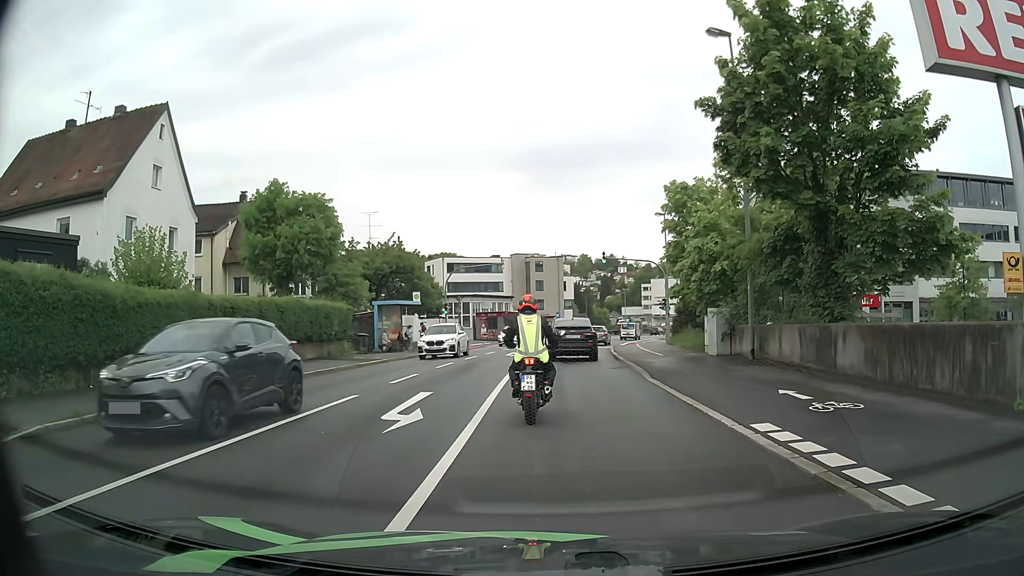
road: tertiary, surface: asphalt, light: Day
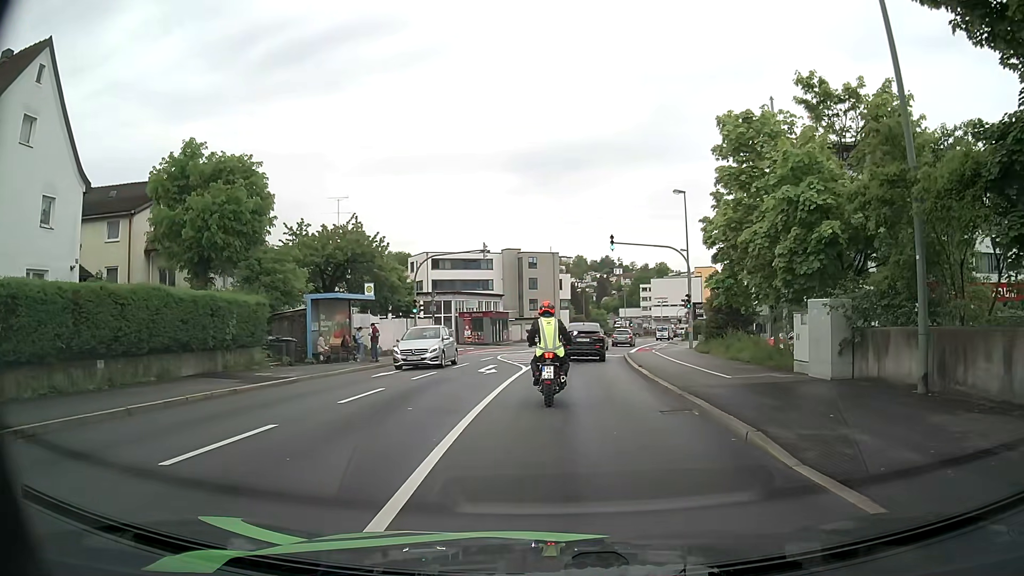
(0.0, +10.3) m; 0°
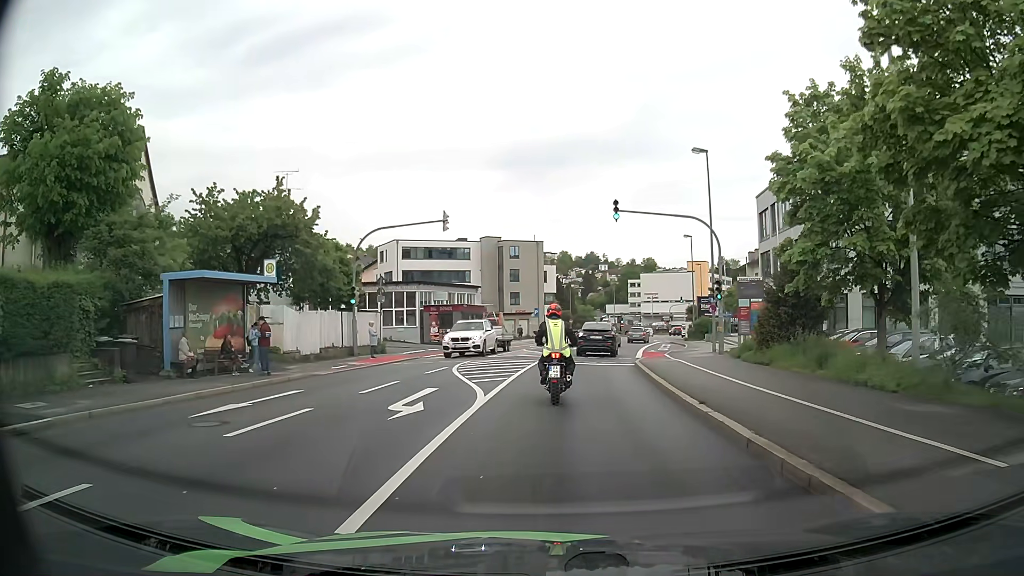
(+0.1, +10.3) m; +2°
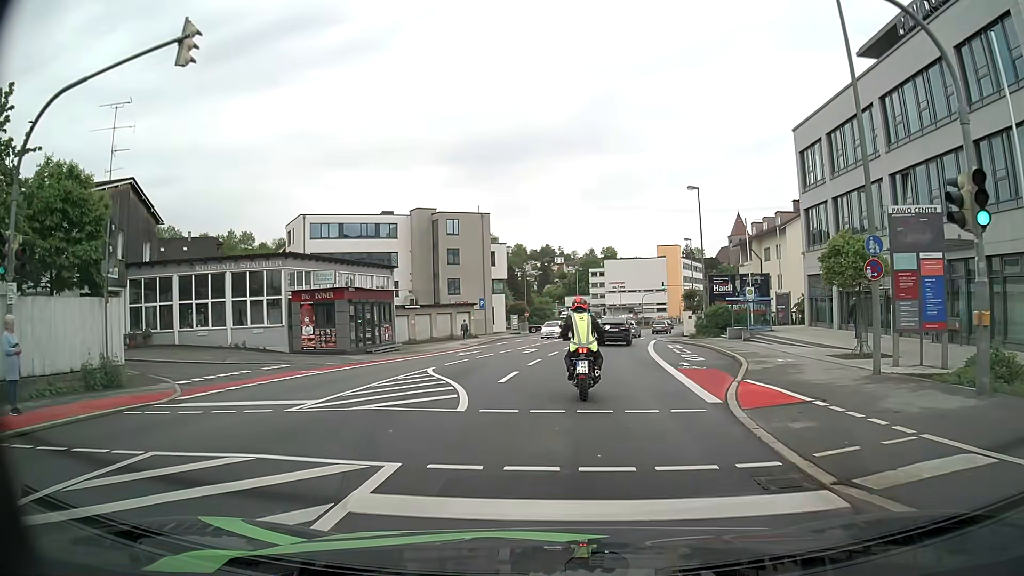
(+0.5, +20.6) m; +4°
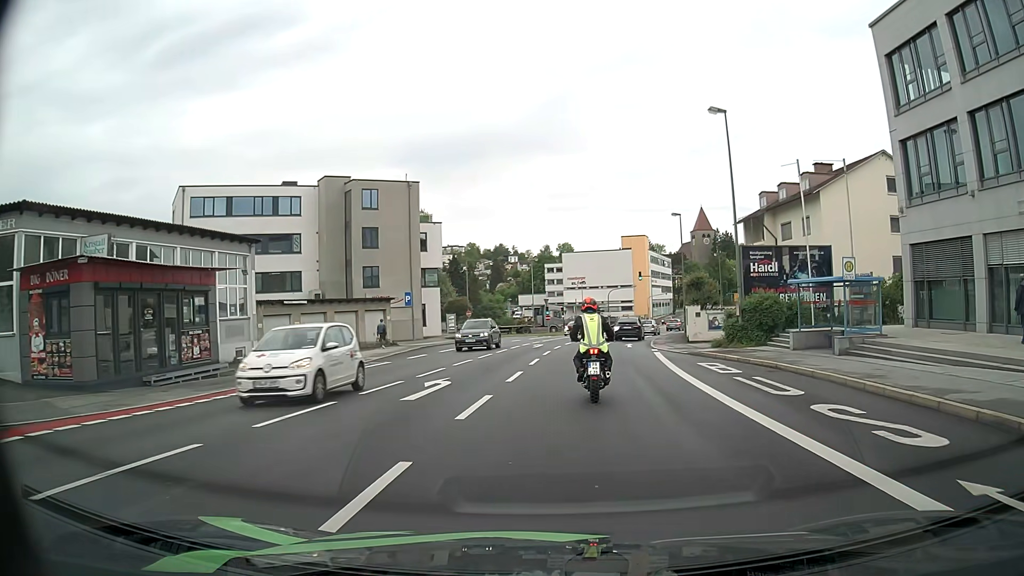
(+0.5, +17.5) m; +4°
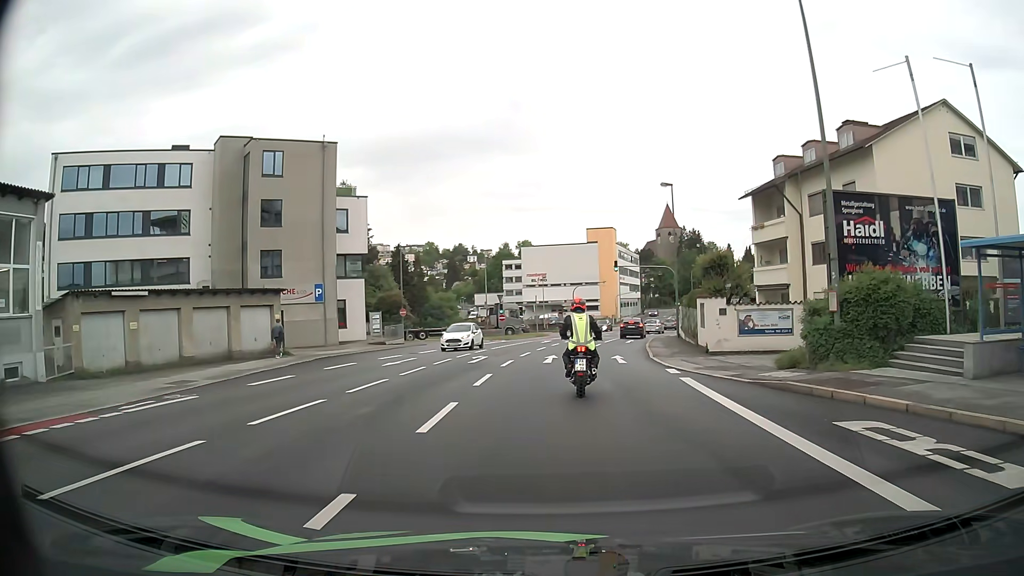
(+0.4, +13.1) m; +3°
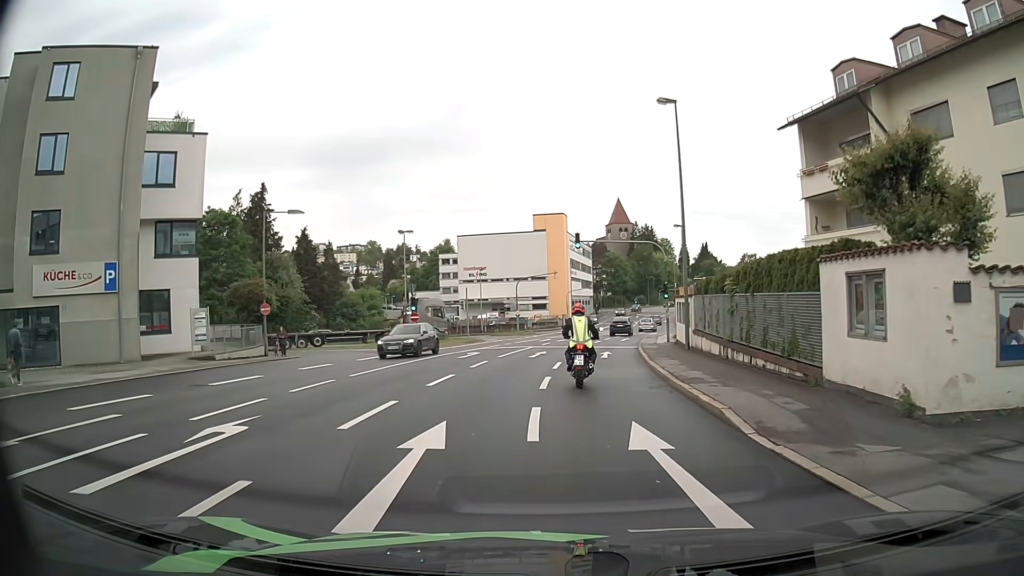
(+0.7, +17.9) m; +4°
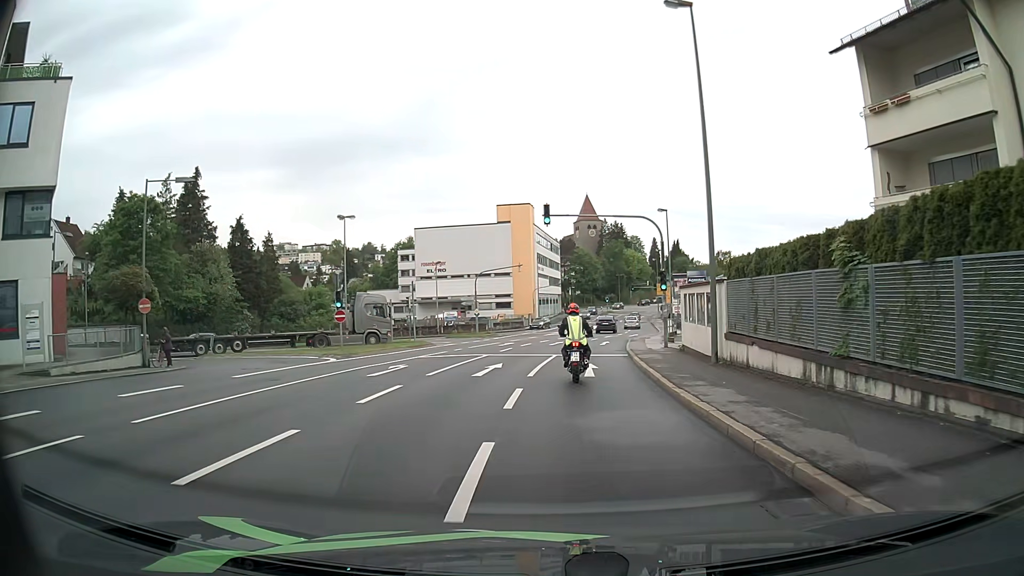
(+0.2, +9.3) m; +3°
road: tertiary_link
(0, +10) (+1, +20) (+2, +30) (+3, +40) (+5, +50) (+7, +59) (+9, +69) (+11, +79) (+12, +89) (+13, +99) m
